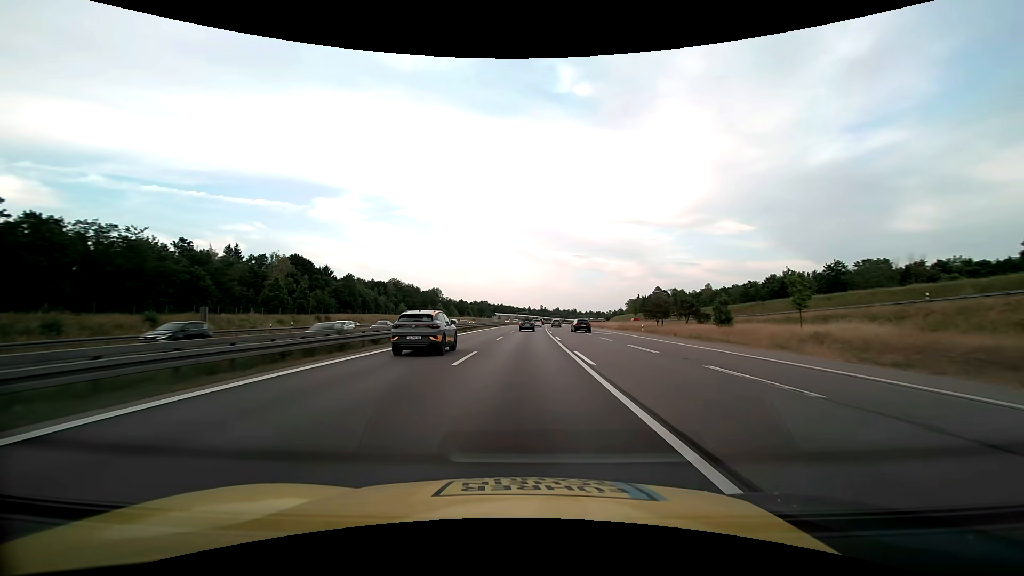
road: motorway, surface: asphalt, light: Day
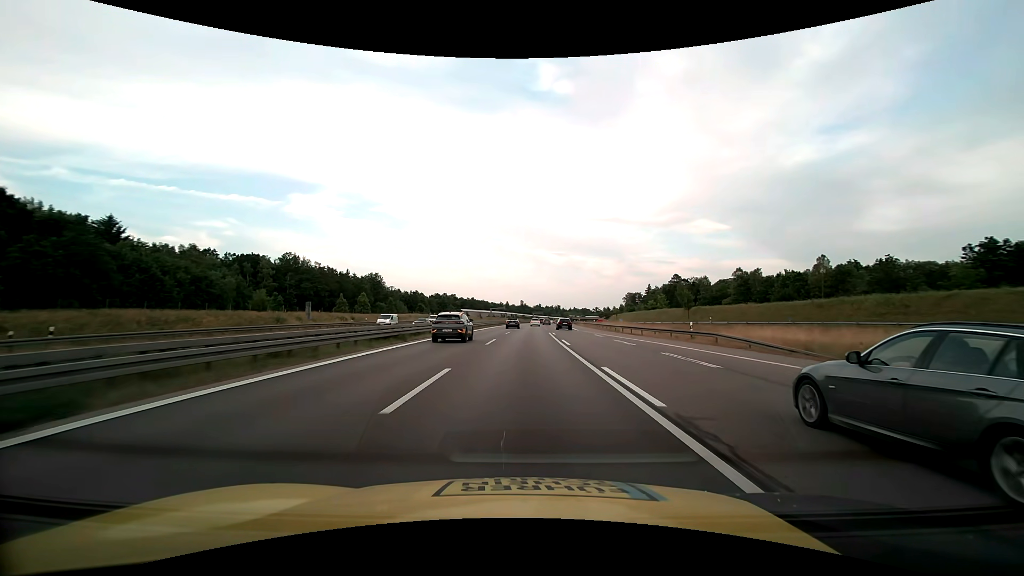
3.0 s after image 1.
(+1.6, +79.2) m; +2°
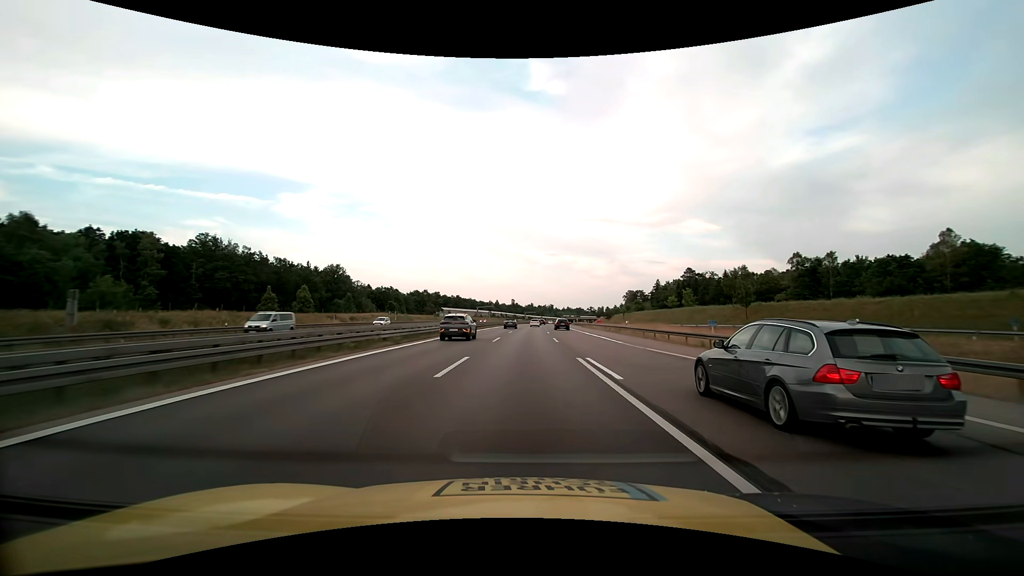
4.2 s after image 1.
(+0.3, +31.7) m; +1°
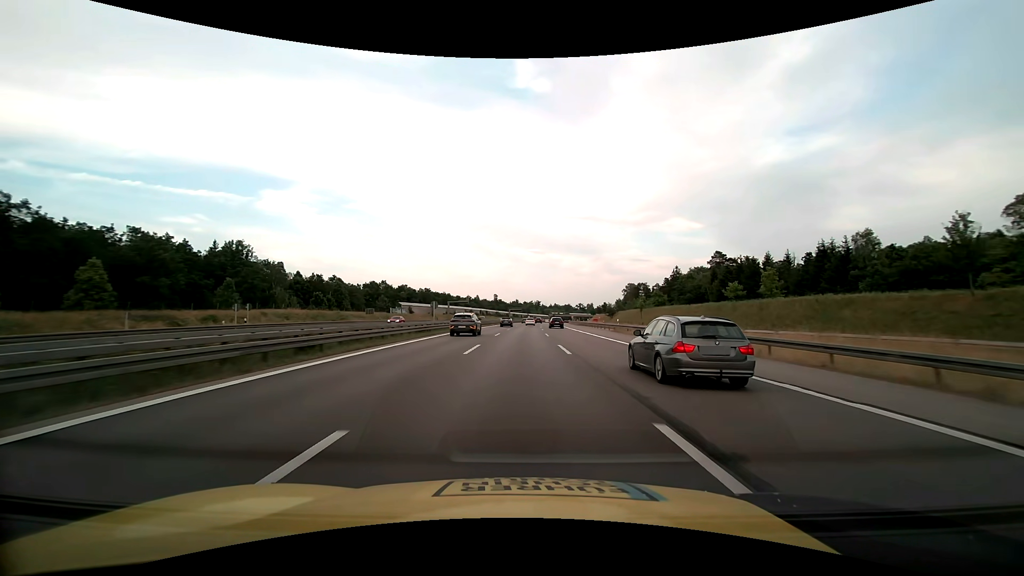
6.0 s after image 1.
(+0.7, +47.4) m; +2°
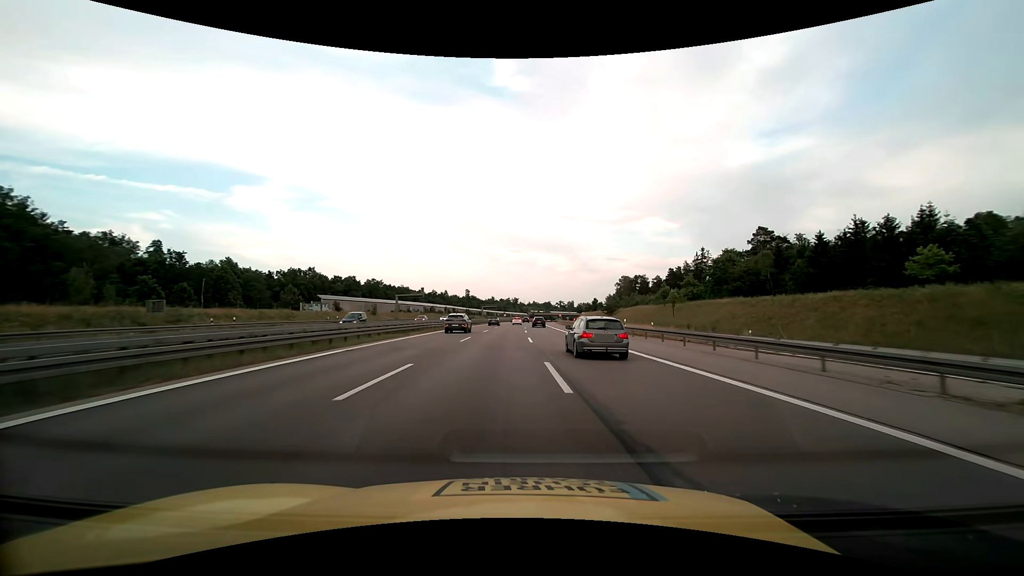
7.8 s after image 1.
(+0.9, +45.6) m; +3°
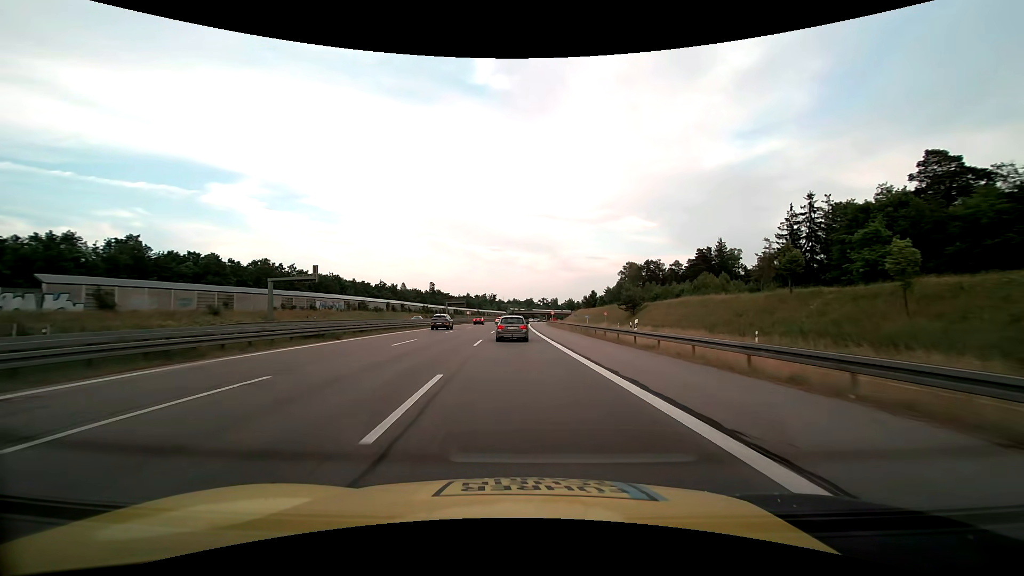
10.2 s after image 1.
(+1.8, +57.4) m; +2°
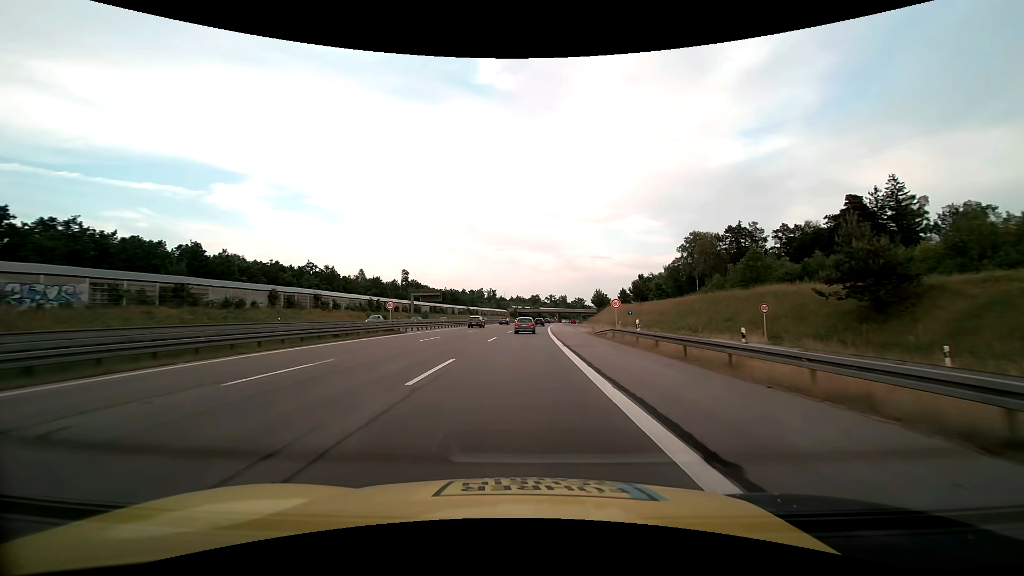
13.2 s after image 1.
(-0.7, +67.5) m; -1°
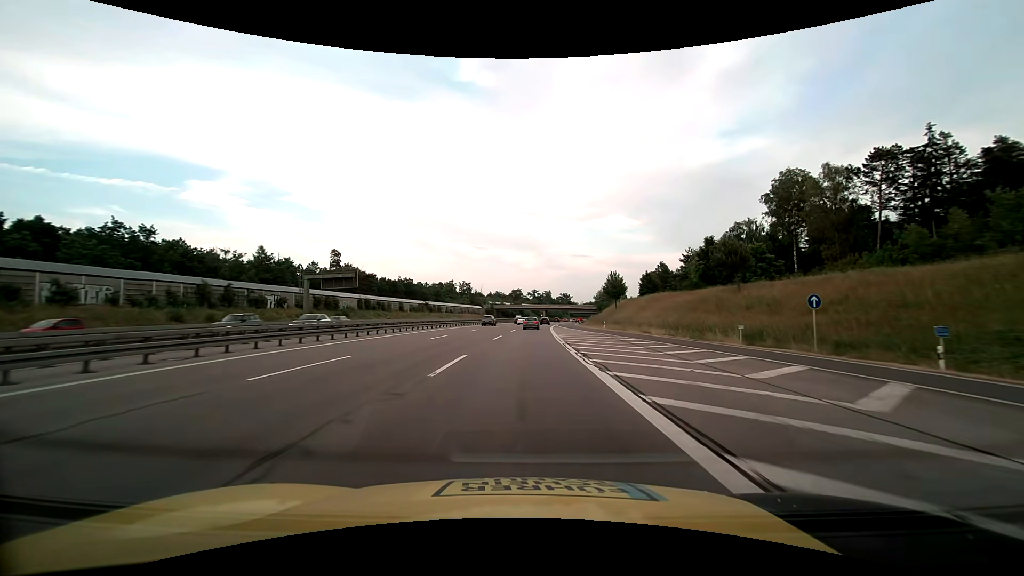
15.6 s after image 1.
(+0.9, +52.5) m; +2°
(0, +10) (0, +20) (0, +30) (+1, +40) (+1, +50) (+2, +60) (+2, +70) (+3, +80) (+3, +90) (+4, +100) m
